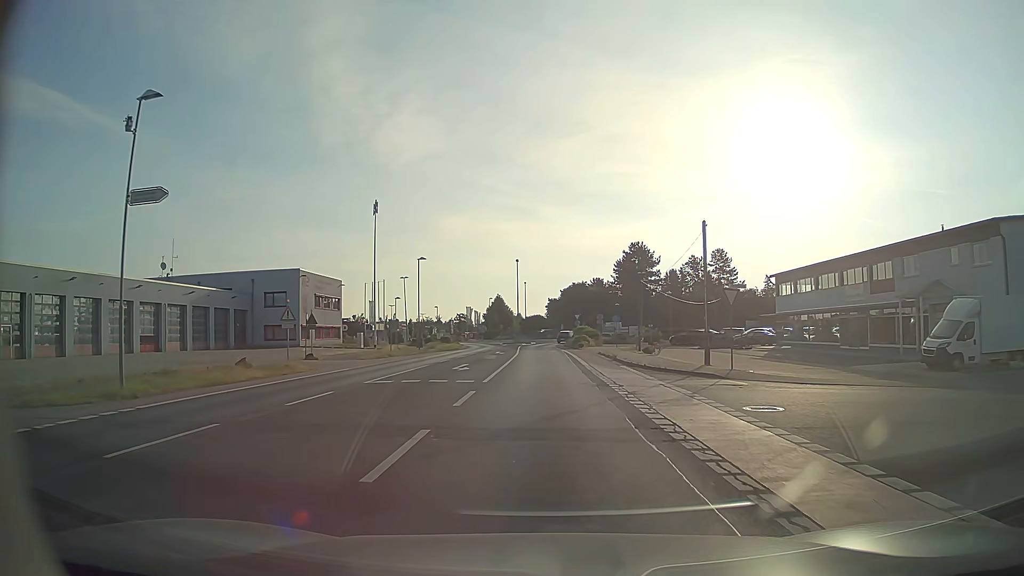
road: tertiary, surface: asphalt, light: Day
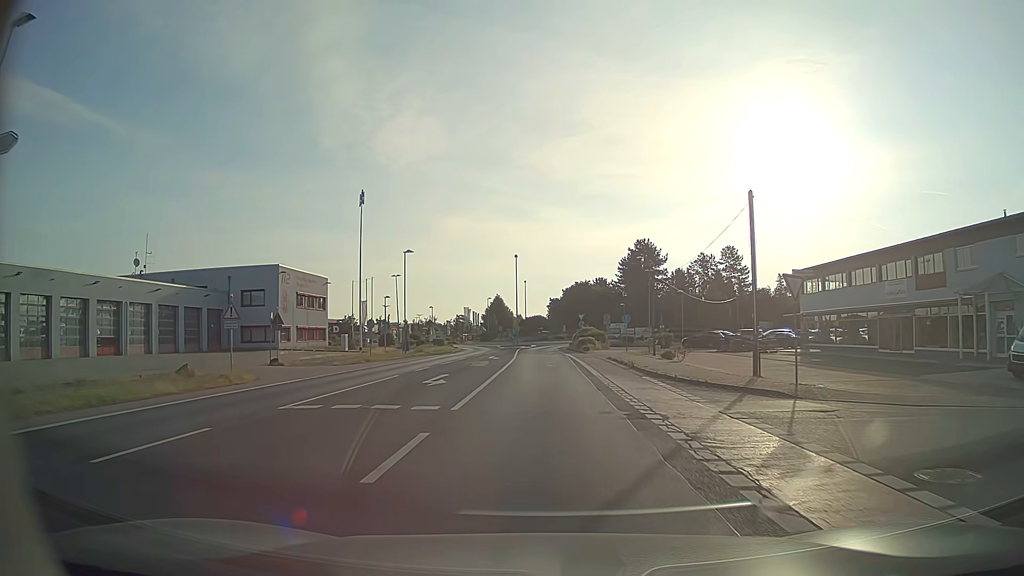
(0.0, +6.3) m; 0°
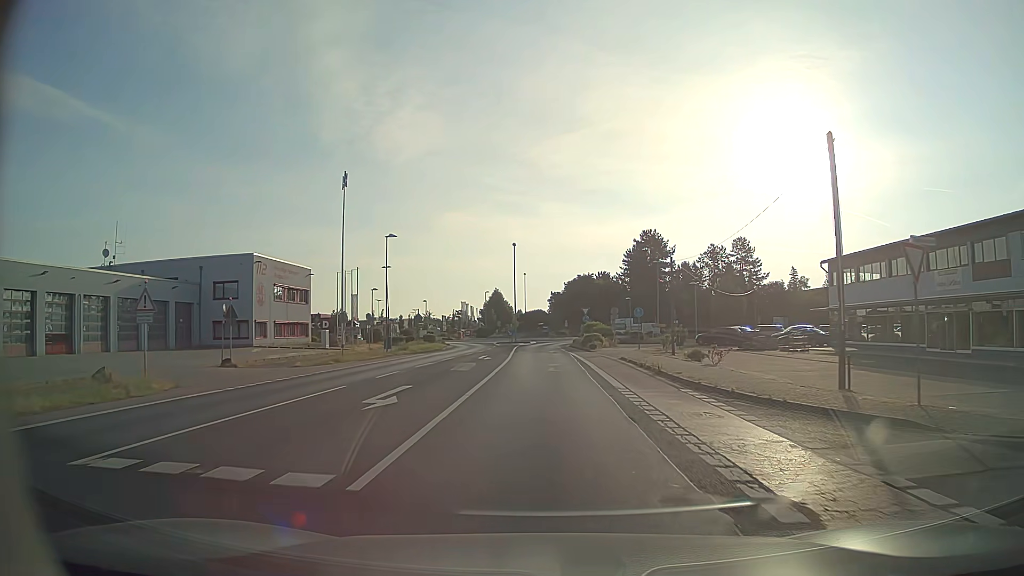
(0.0, +6.3) m; 0°
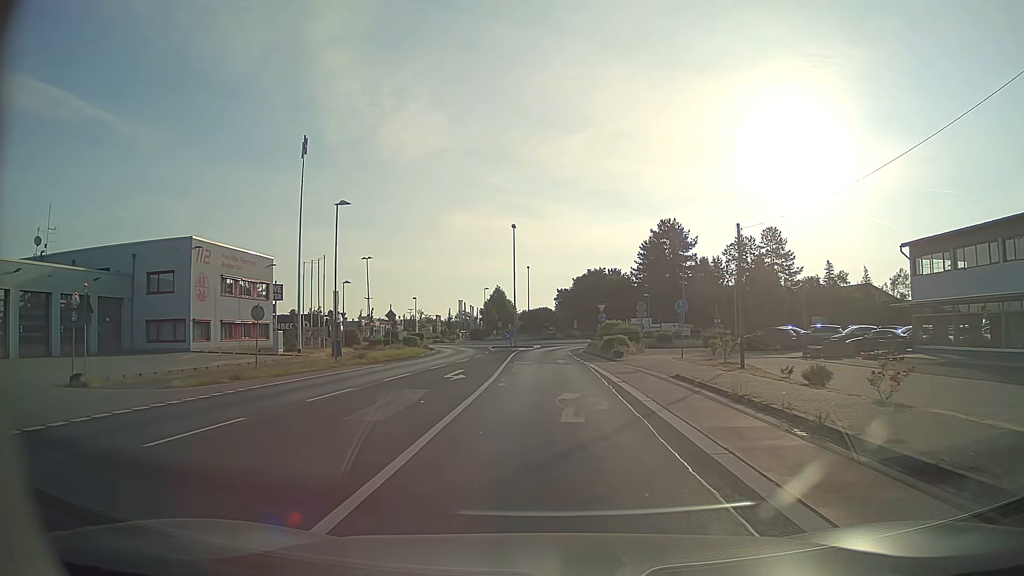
(0.0, +12.5) m; 0°
